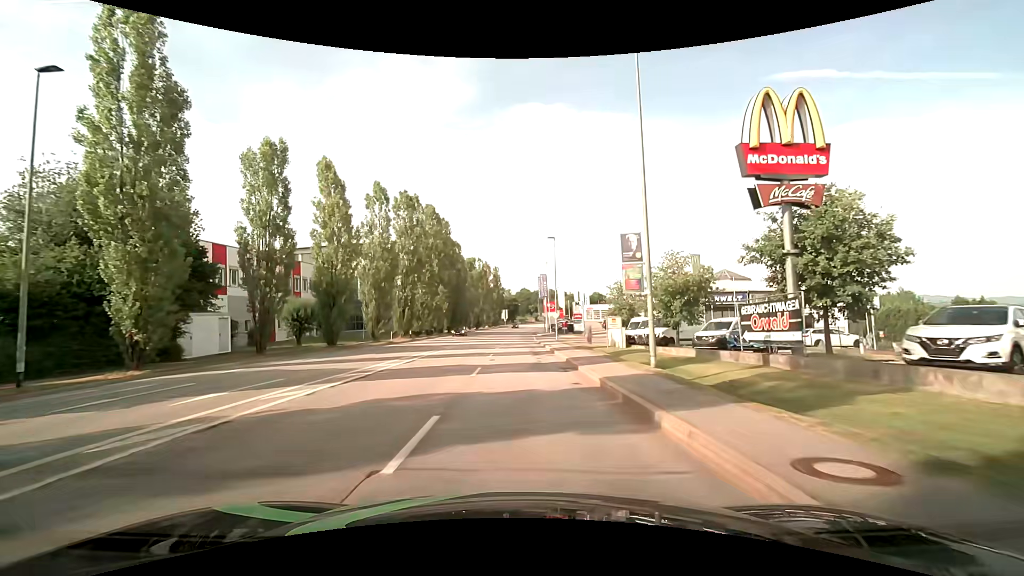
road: tertiary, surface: asphalt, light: Day
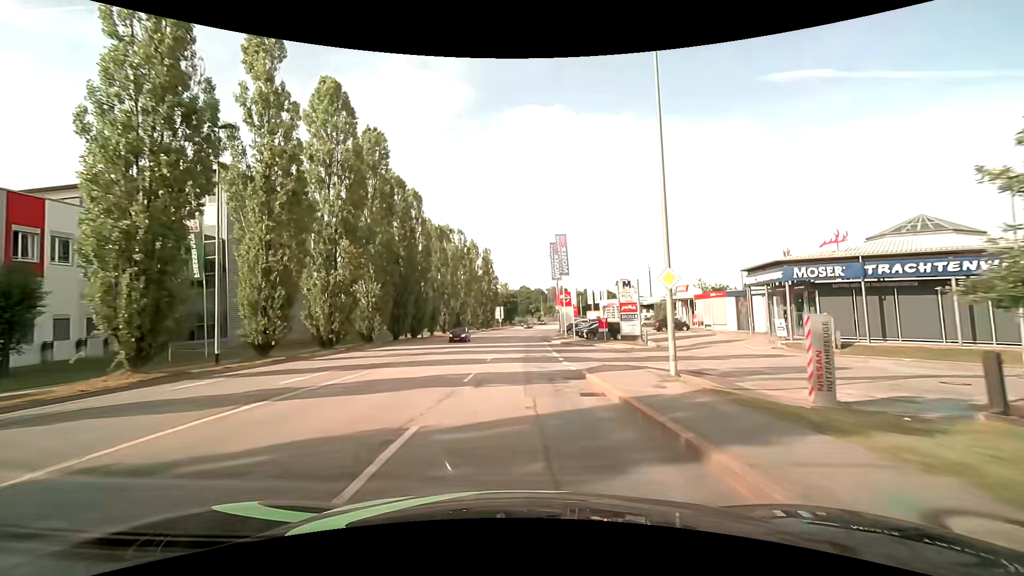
(+0.1, +37.4) m; 0°
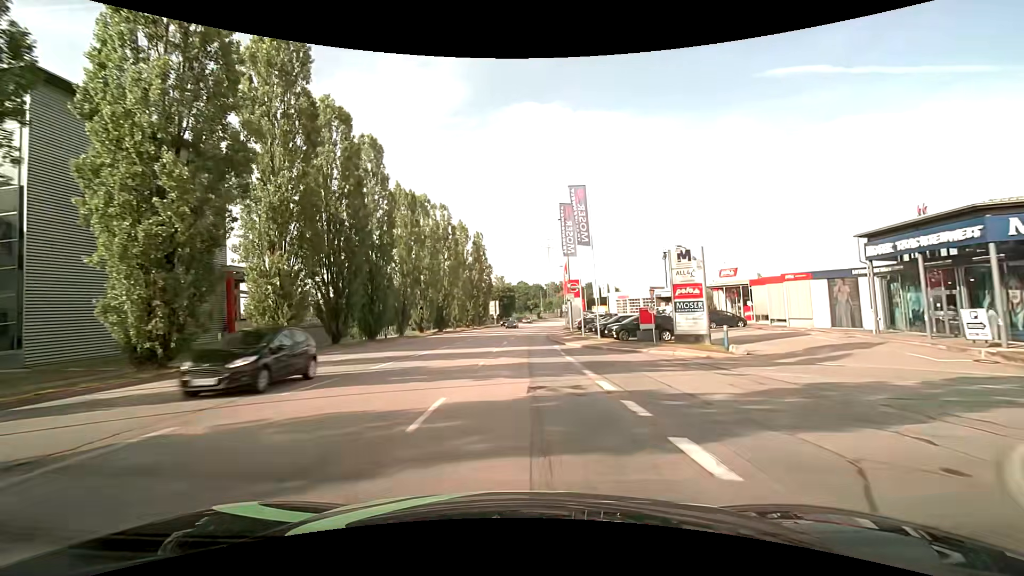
(+0.2, +15.6) m; +1°
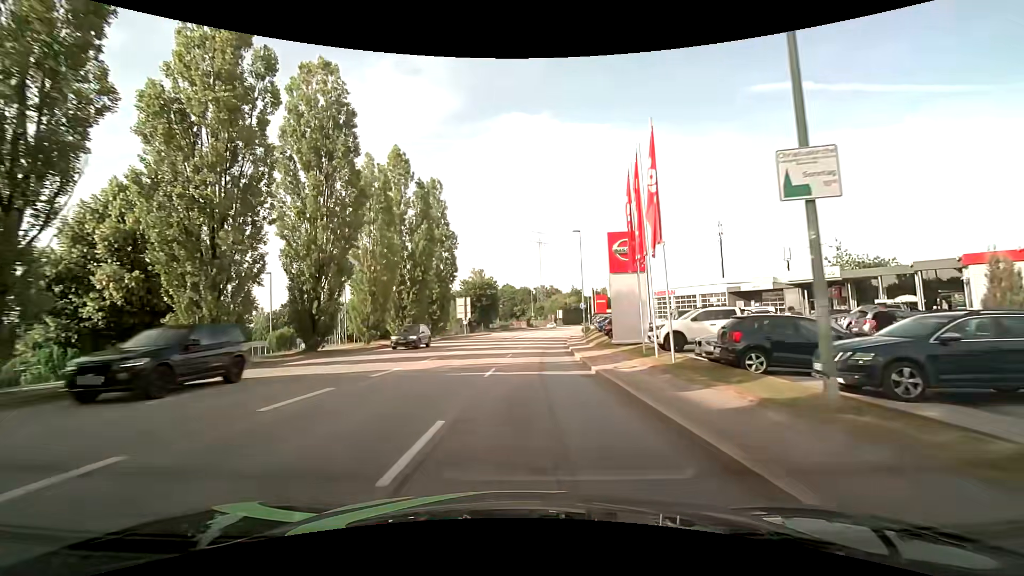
(+0.6, +37.2) m; +2°
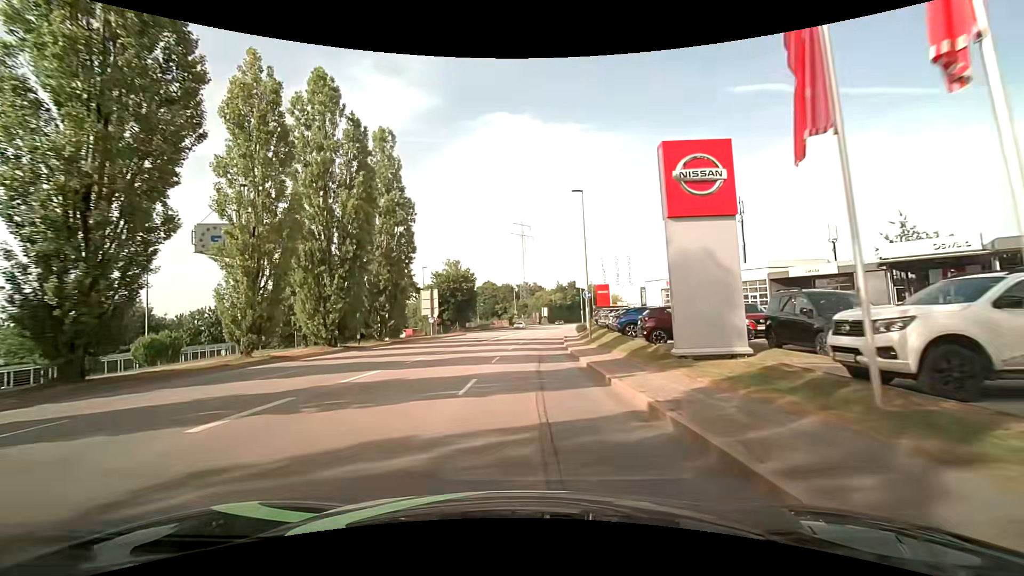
(+0.2, +13.6) m; +2°
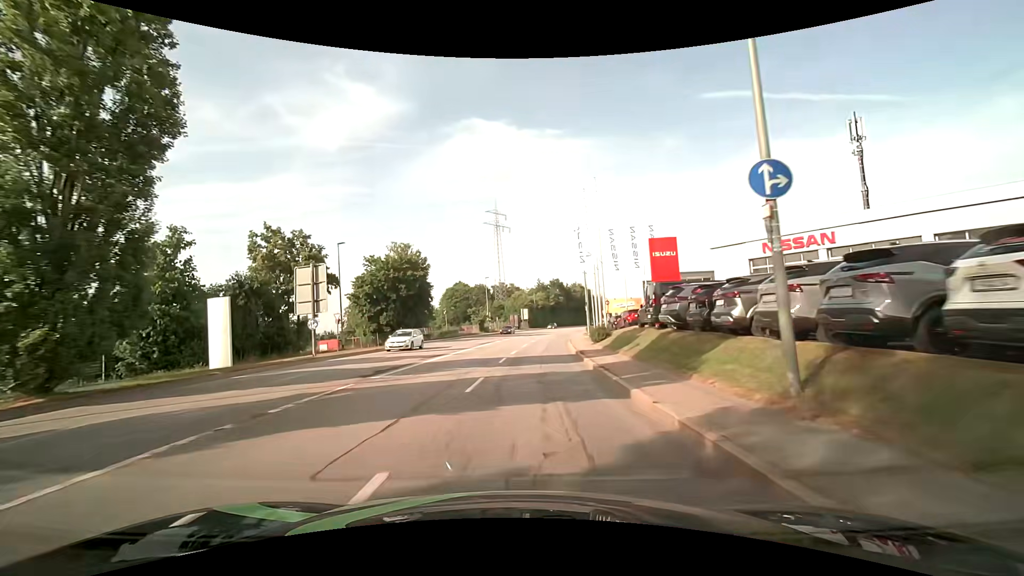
(+0.7, +26.5) m; +3°
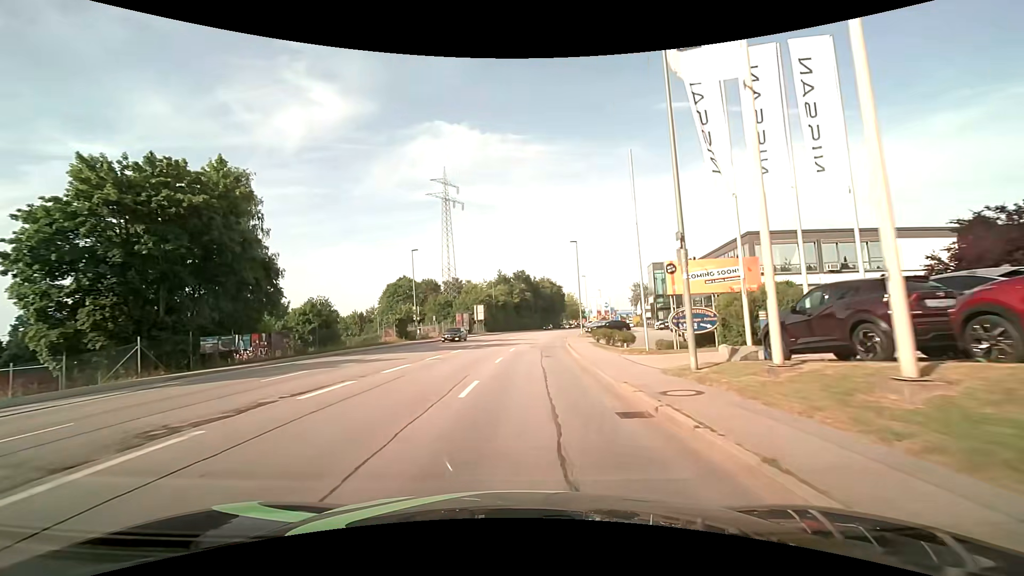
(+1.4, +35.6) m; +4°
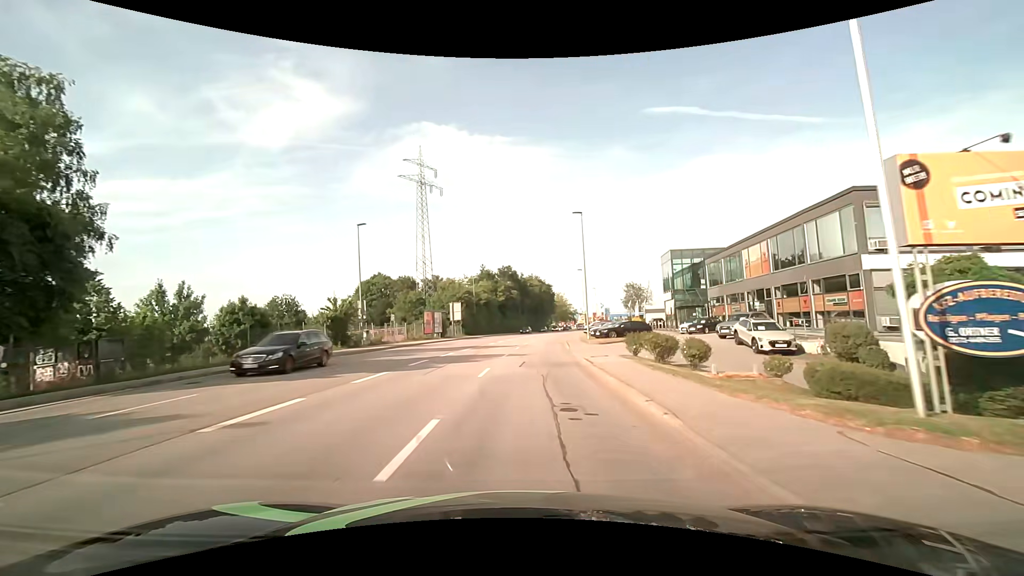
(+0.2, +14.8) m; +1°
(0, +10) (0, +20) (+1, +30) (+2, +40) (+3, +50) (+4, +60) (+5, +70) (+7, +80) (+8, +89) (+10, +99) m
